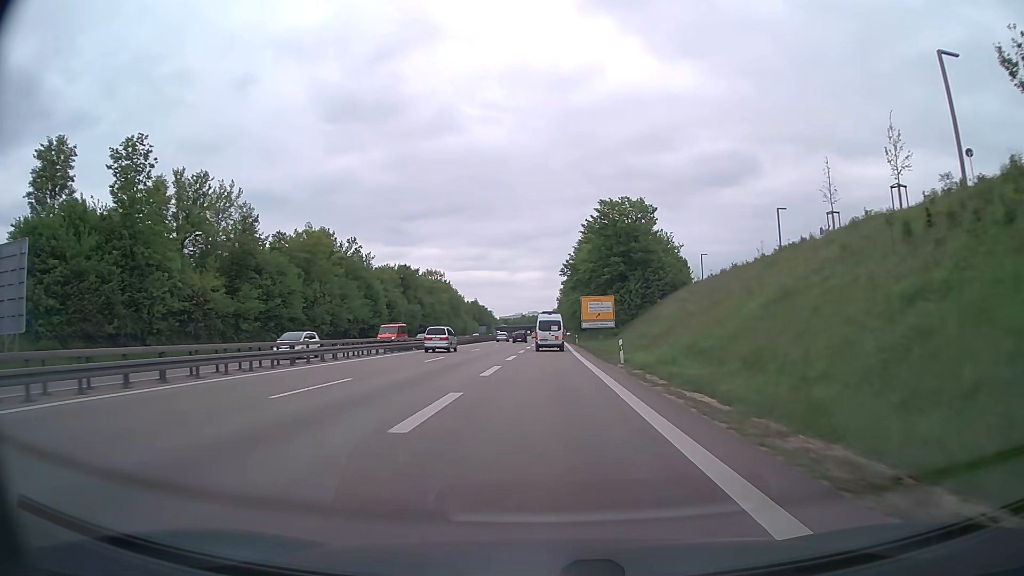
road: trunk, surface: asphalt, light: Day
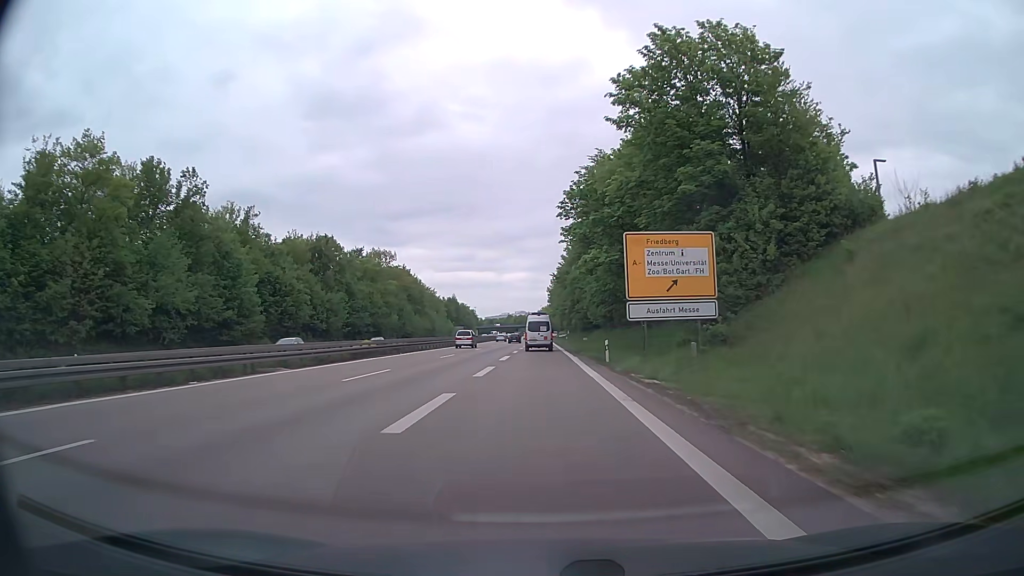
(+0.5, +48.1) m; +1°
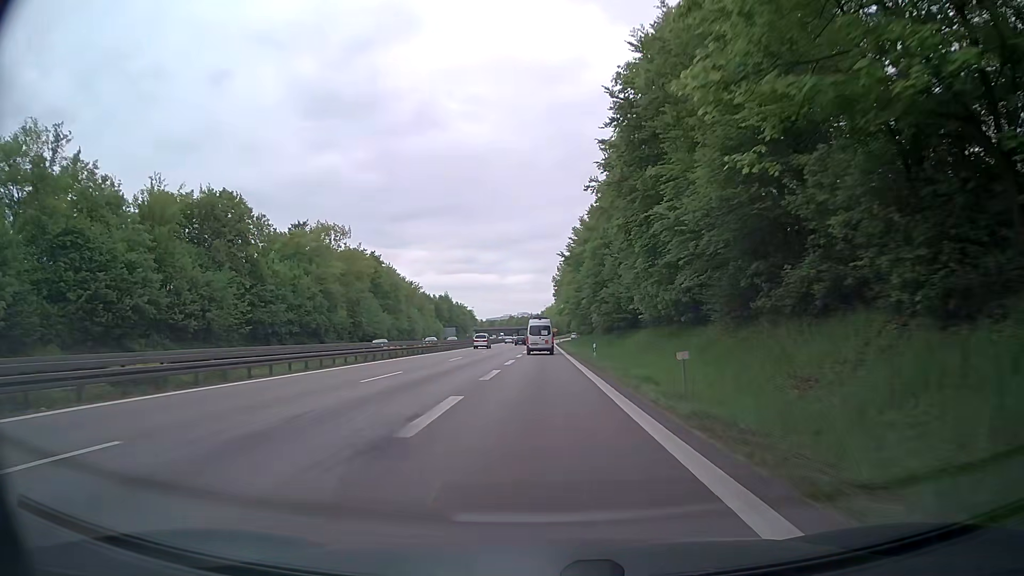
(-0.2, +36.1) m; -1°
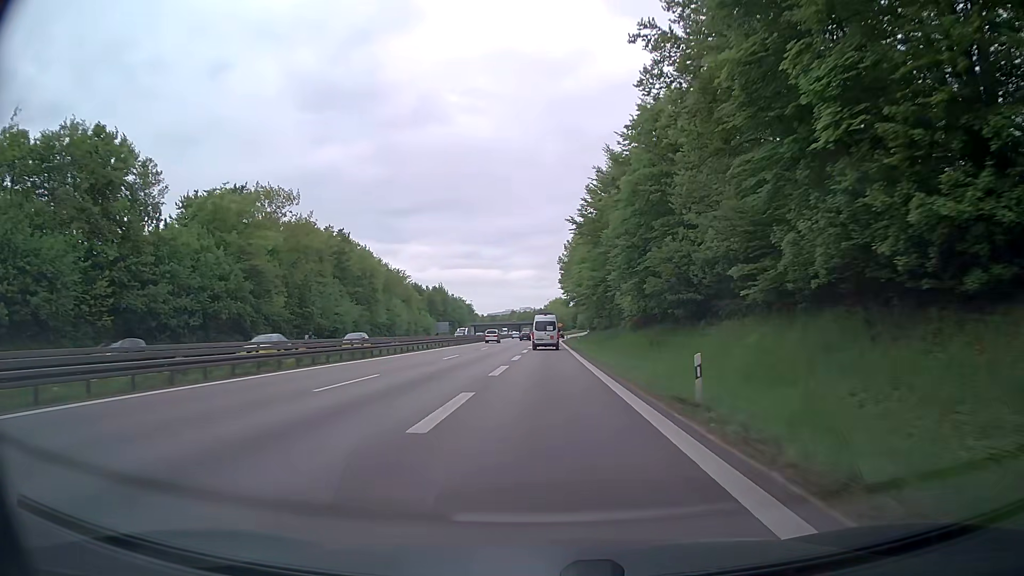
(0.0, +24.0) m; 0°
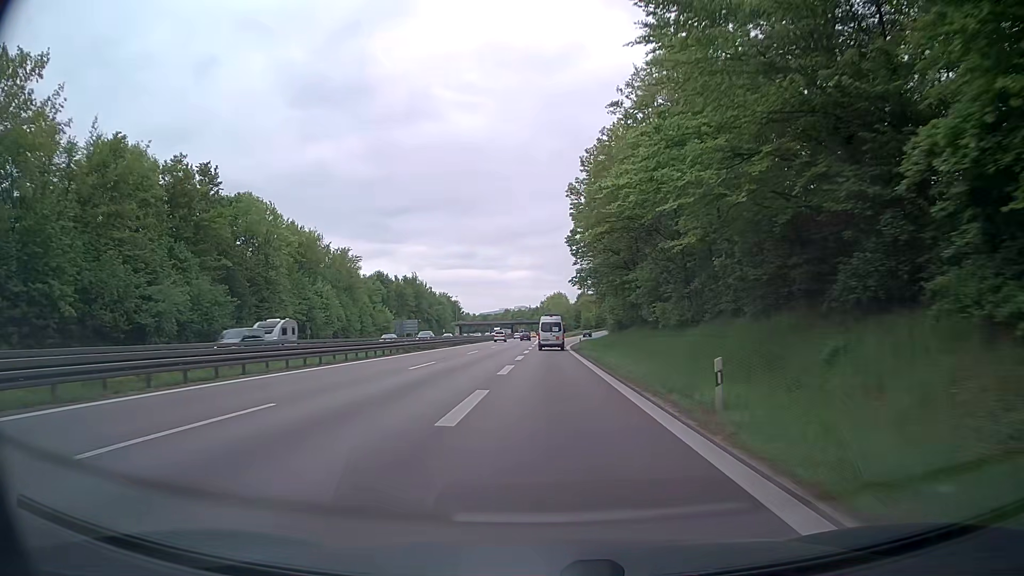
(+0.1, +47.7) m; 0°
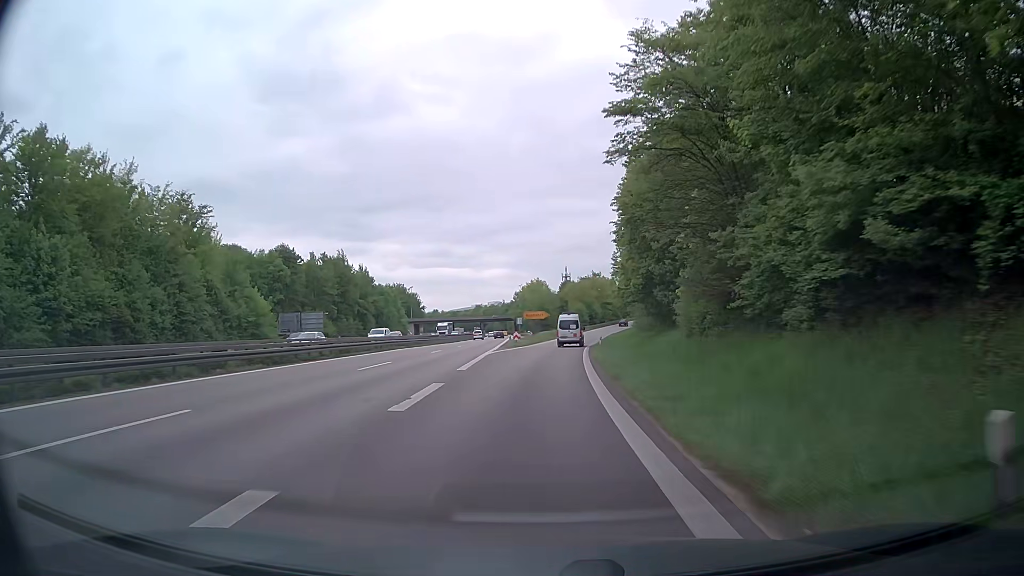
(+0.8, +58.3) m; +2°
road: trunk_link
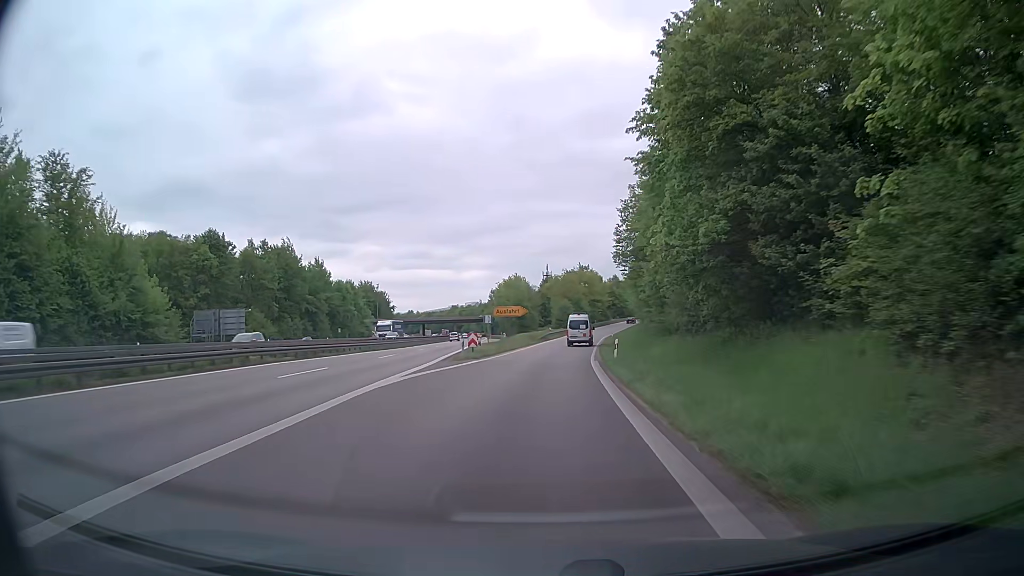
(+0.2, +23.2) m; +2°
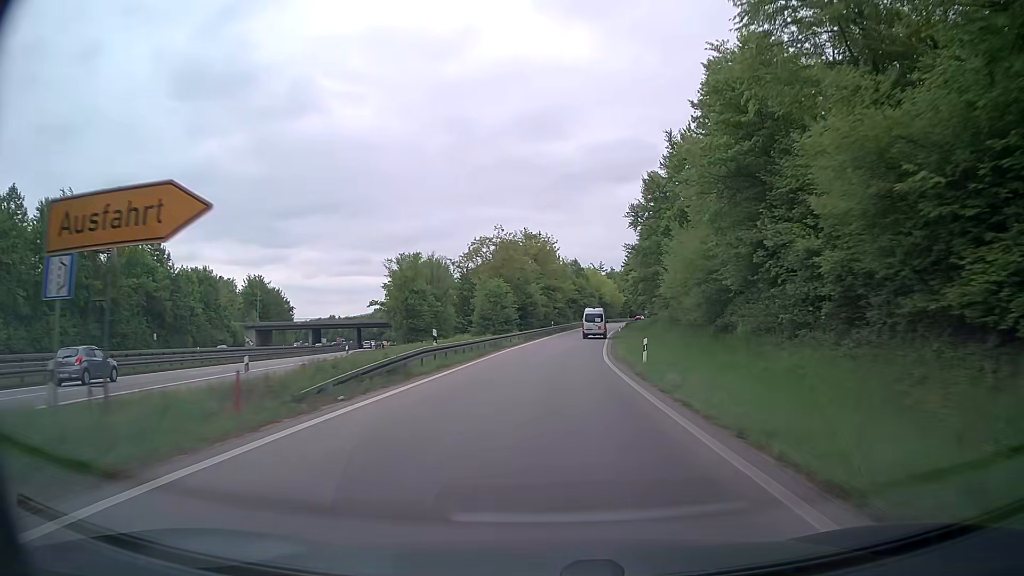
(+2.3, +56.9) m; +5°
(0, +10) (0, +20) (+1, +30) (+2, +40) (+3, +50) (+4, +60) (+5, +70) (+6, +80) (+8, +90) (+10, +99) m
